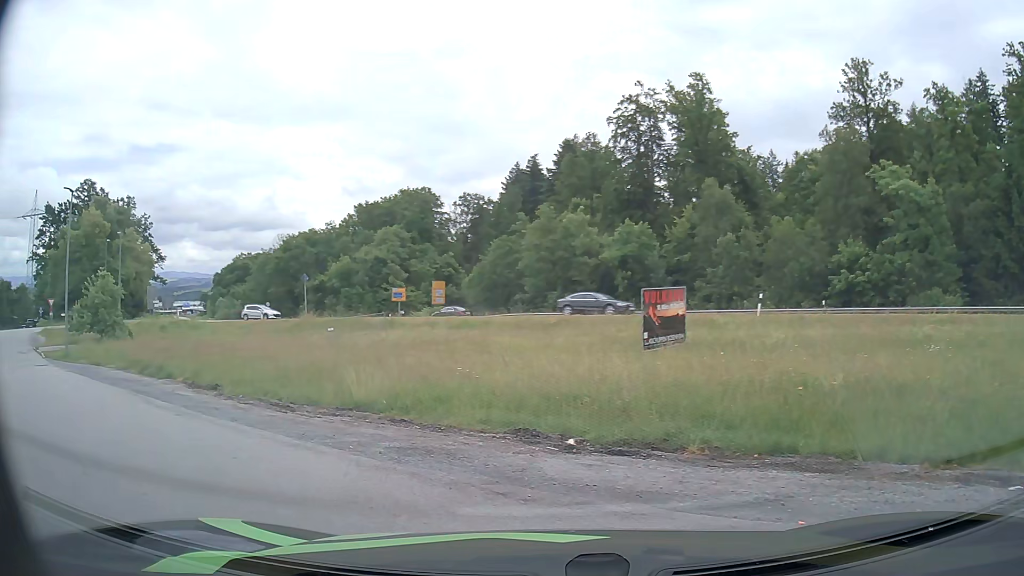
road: residential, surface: asphalt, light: Day
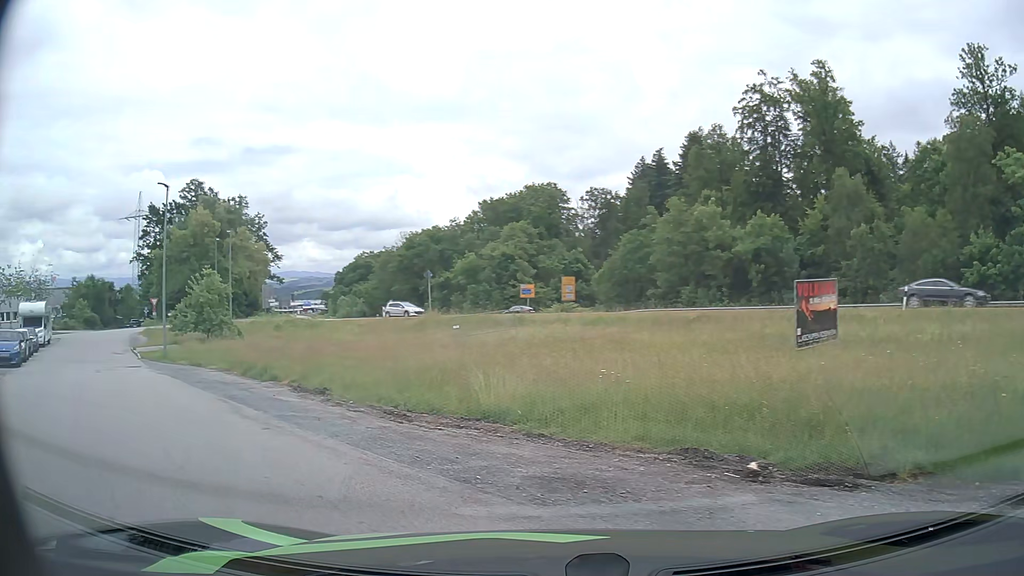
(-0.2, +1.8) m; -12°
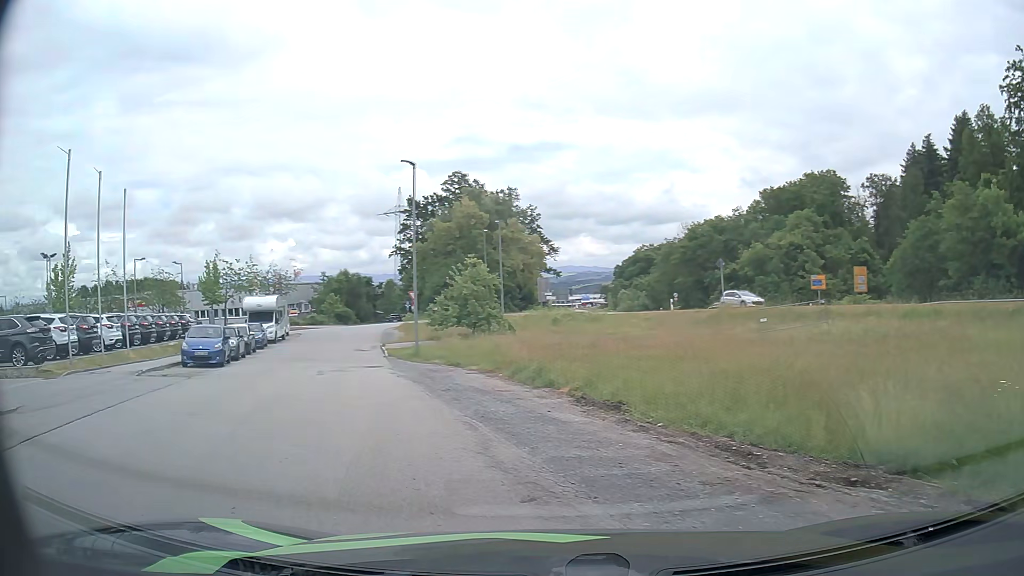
(-0.9, +4.2) m; -23°
